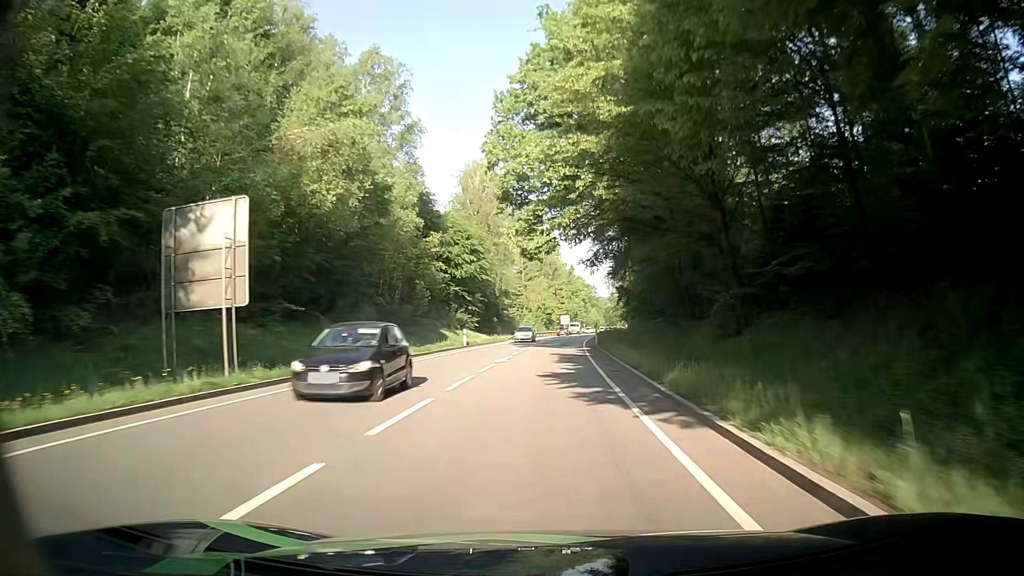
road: primary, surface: asphalt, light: Day
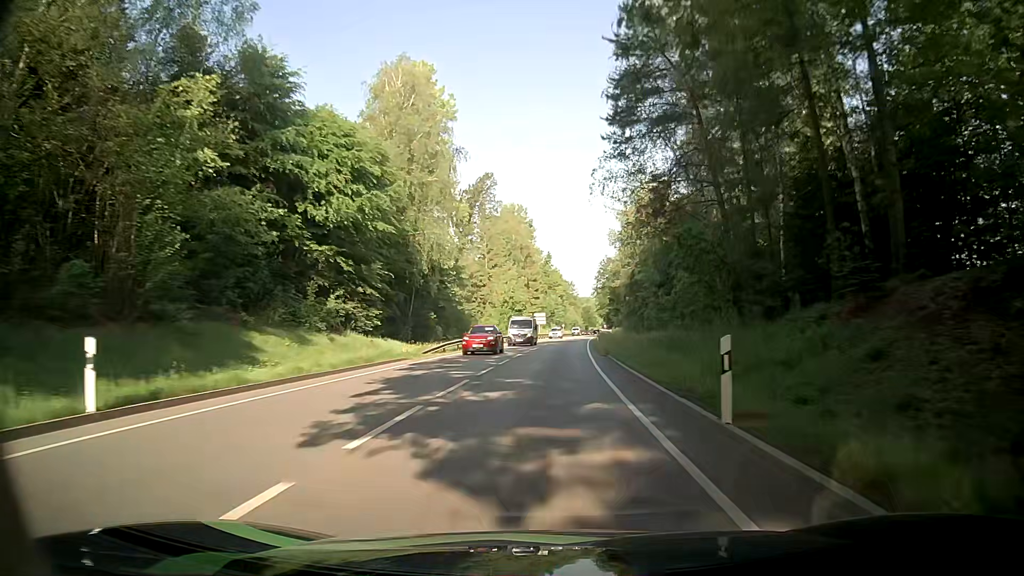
(+0.4, +36.9) m; +2°
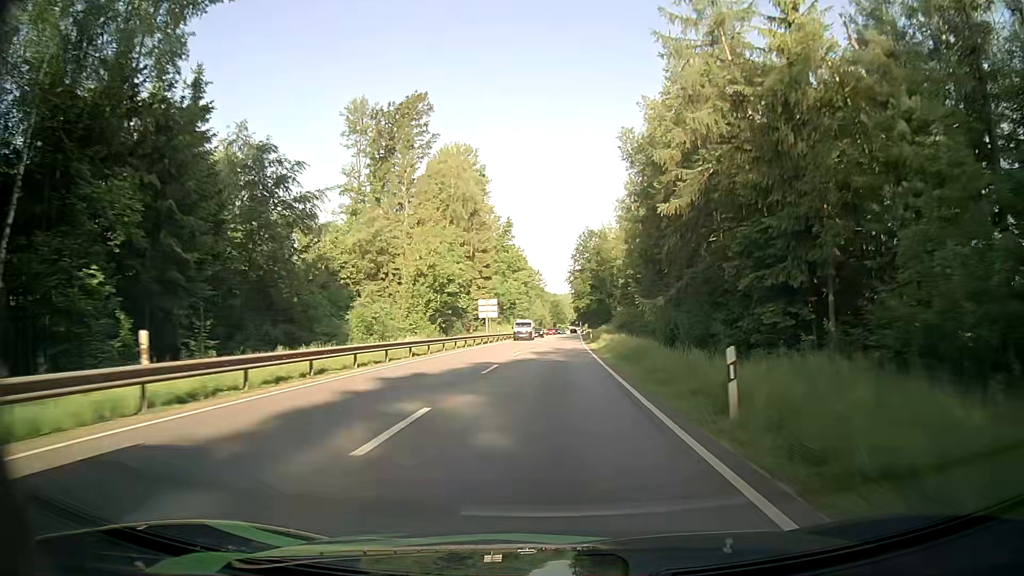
(+1.0, +49.0) m; +3°
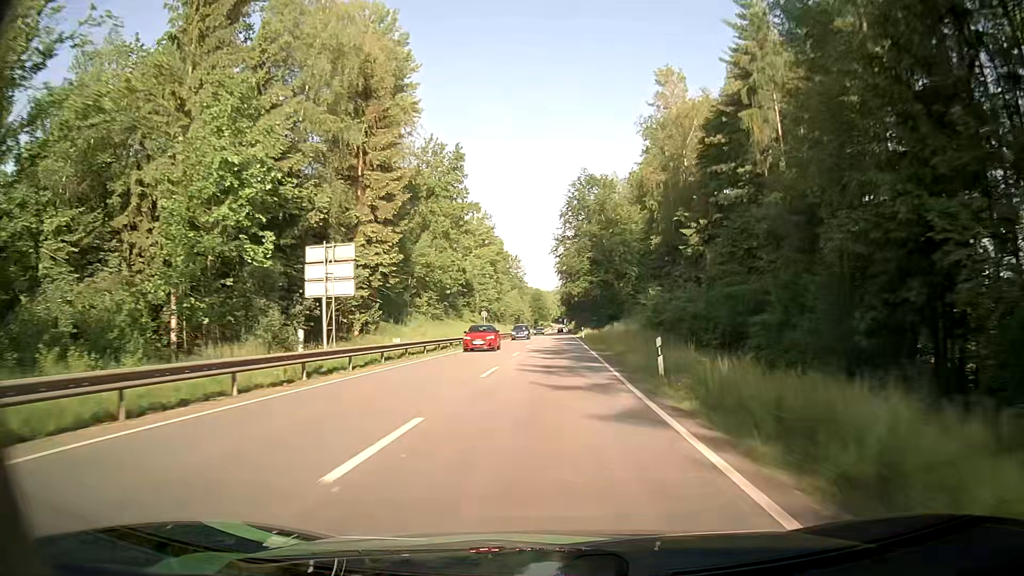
(+0.8, +48.9) m; +1°
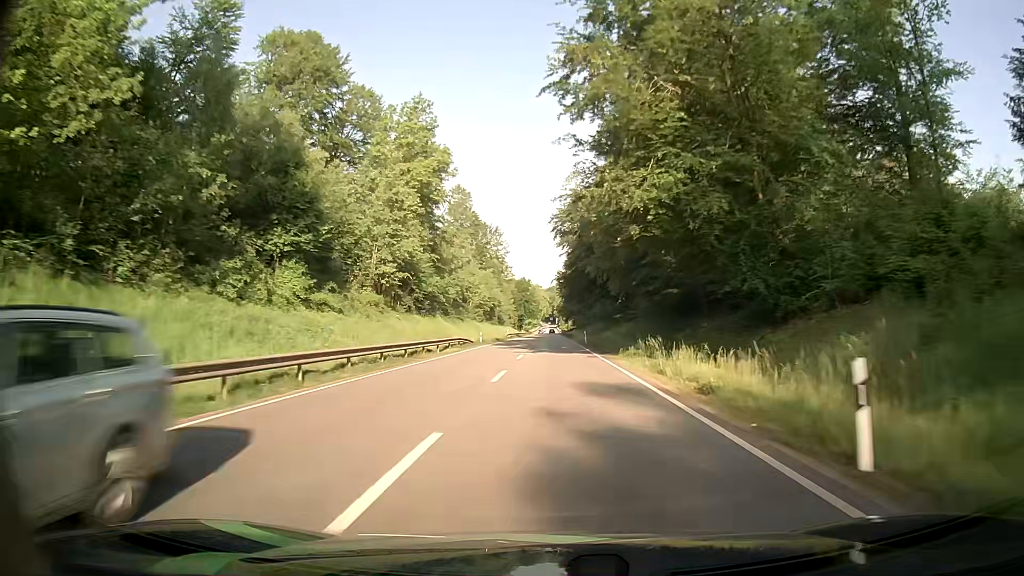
(+0.8, +61.4) m; +2°
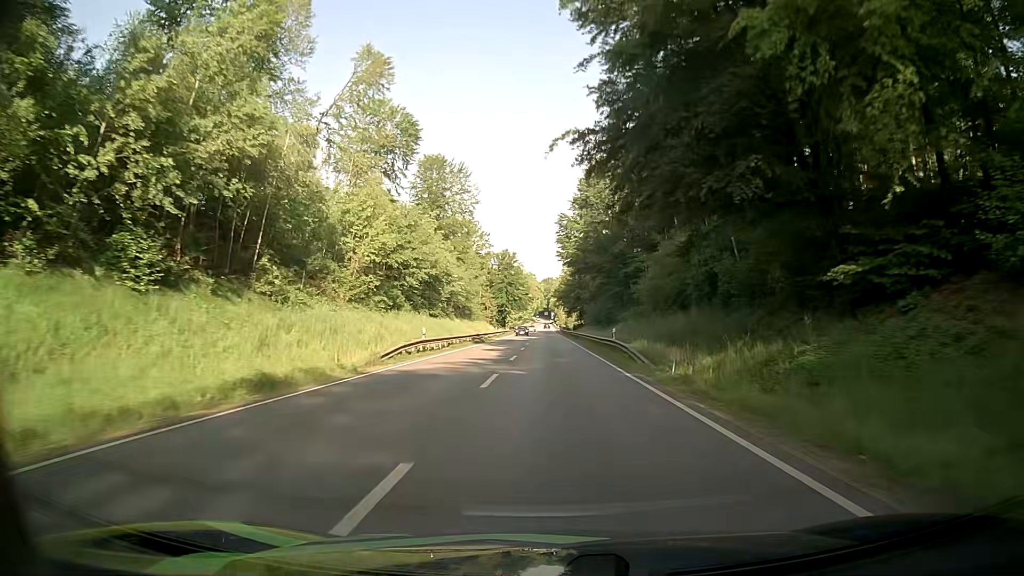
(-0.3, +61.9) m; 0°
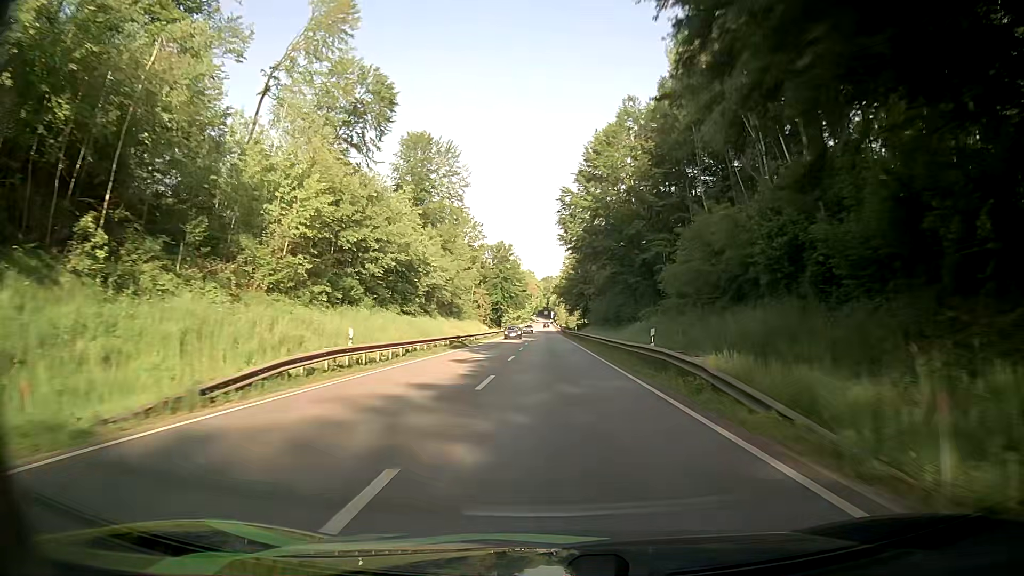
(0.0, +12.5) m; 0°
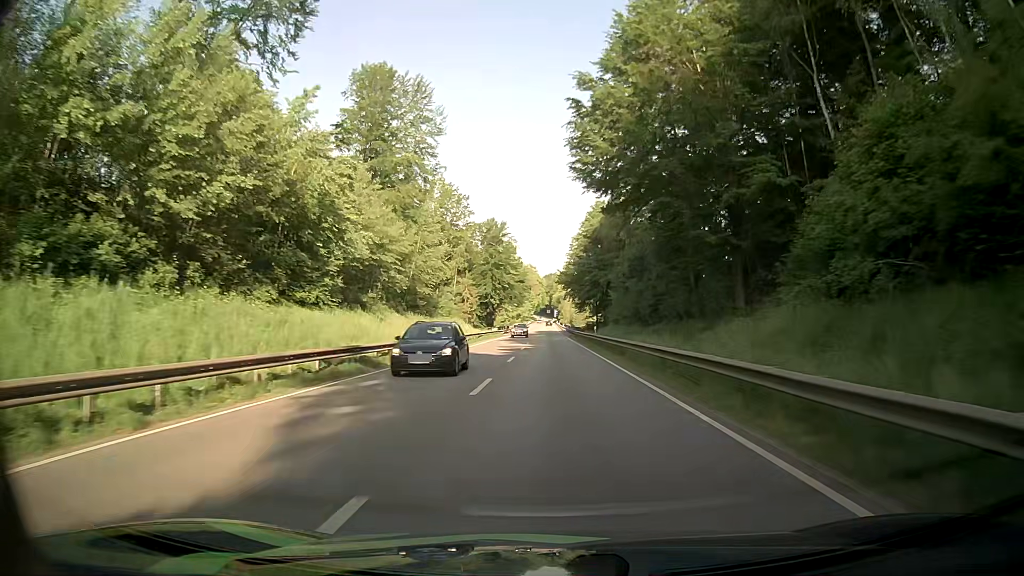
(-0.1, +25.1) m; -1°
(0, +10) (0, +20) (0, +30) (0, +40) (0, +50) (0, +60) (+1, +70) (+1, +80) (+1, +90) (+1, +100) m
